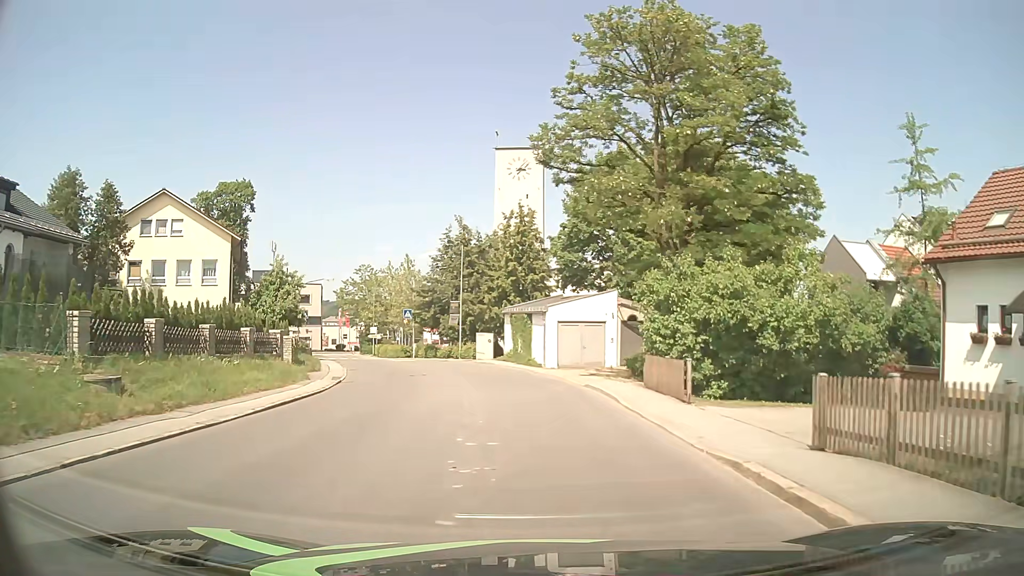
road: tertiary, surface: asphalt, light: Day
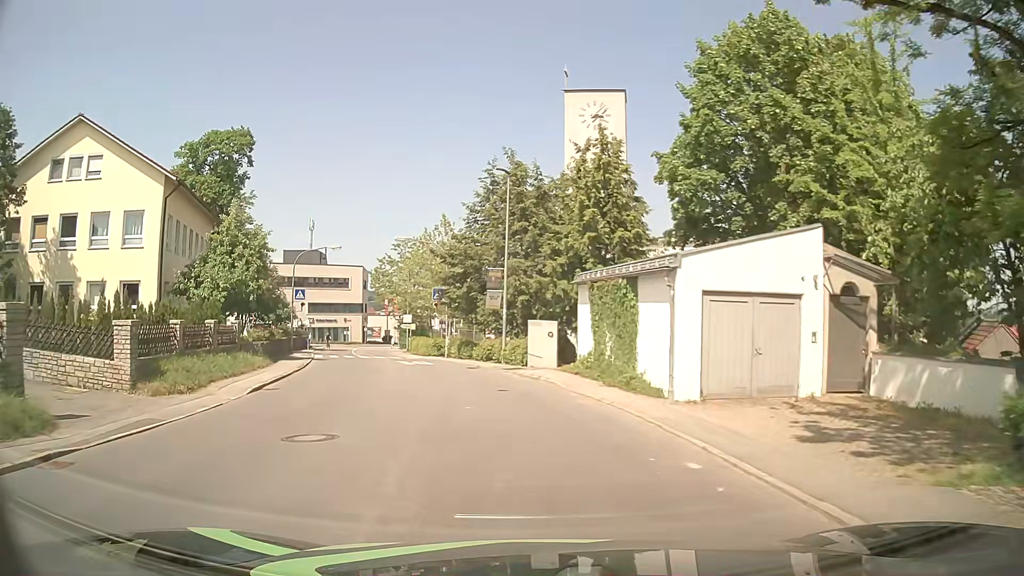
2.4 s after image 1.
(-0.6, +18.3) m; -5°
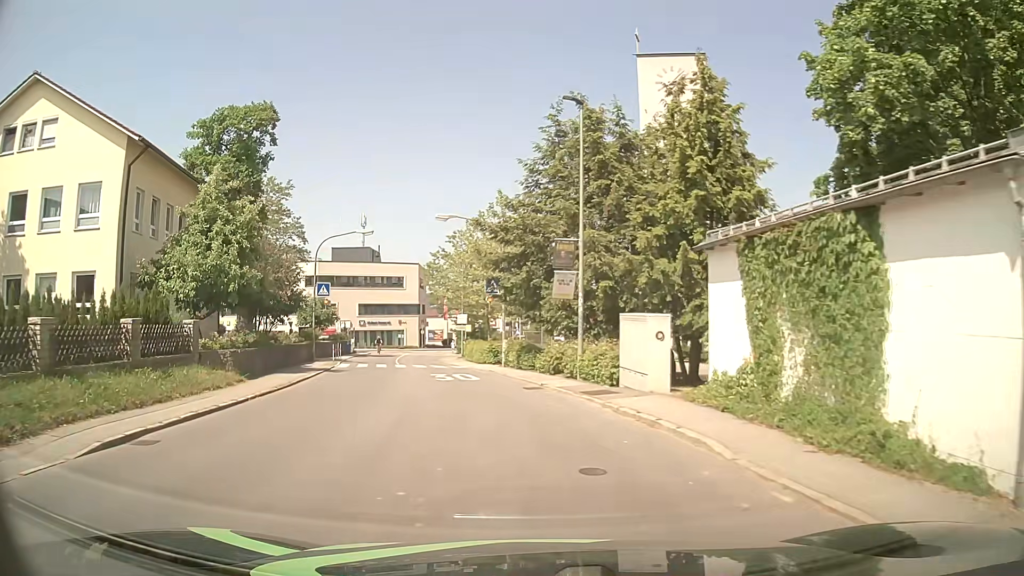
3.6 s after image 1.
(-0.5, +9.1) m; -6°
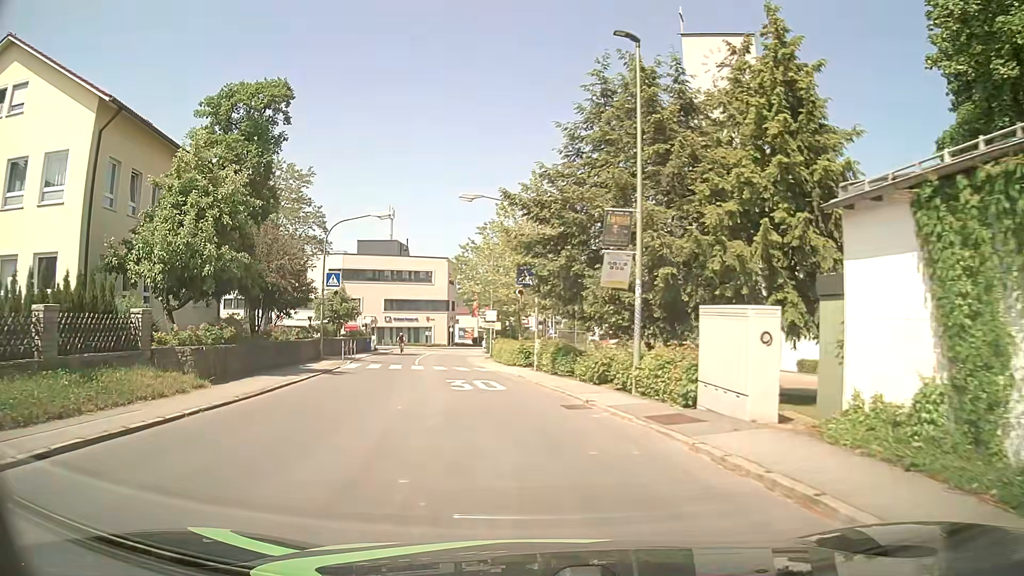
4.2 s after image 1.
(-0.1, +4.5) m; -3°
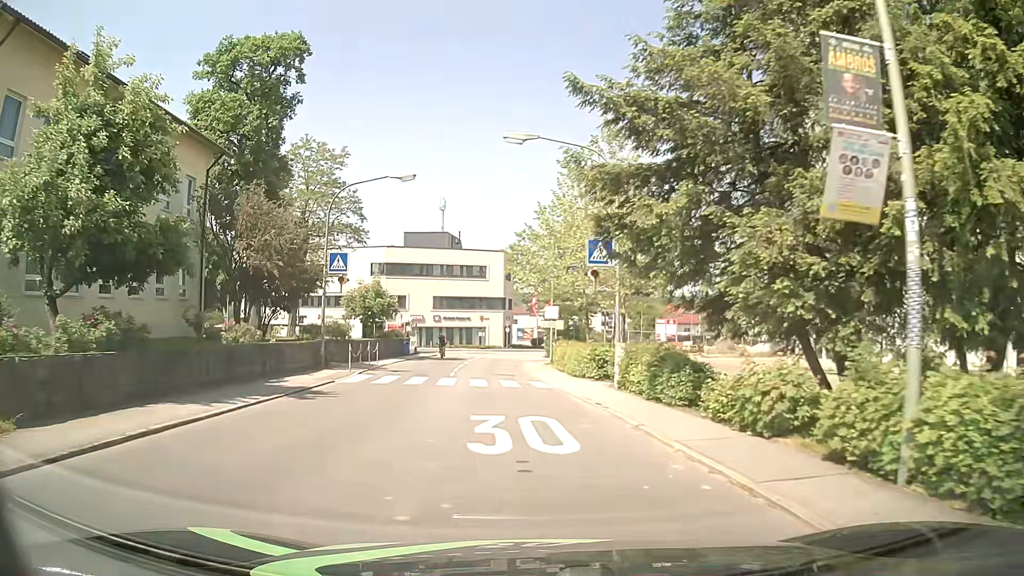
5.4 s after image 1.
(-0.4, +9.0) m; -5°
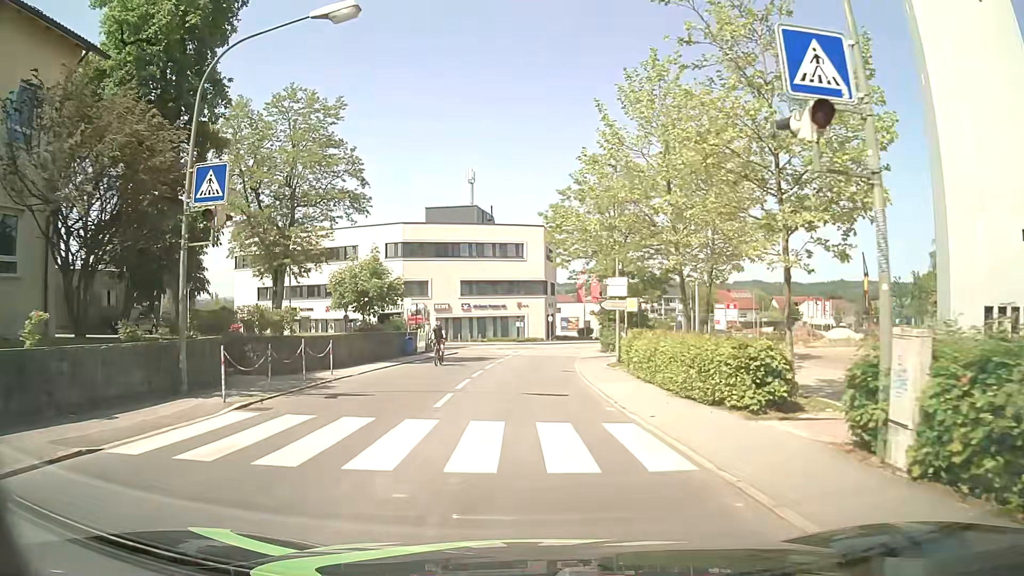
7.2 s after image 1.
(-0.6, +13.6) m; -4°
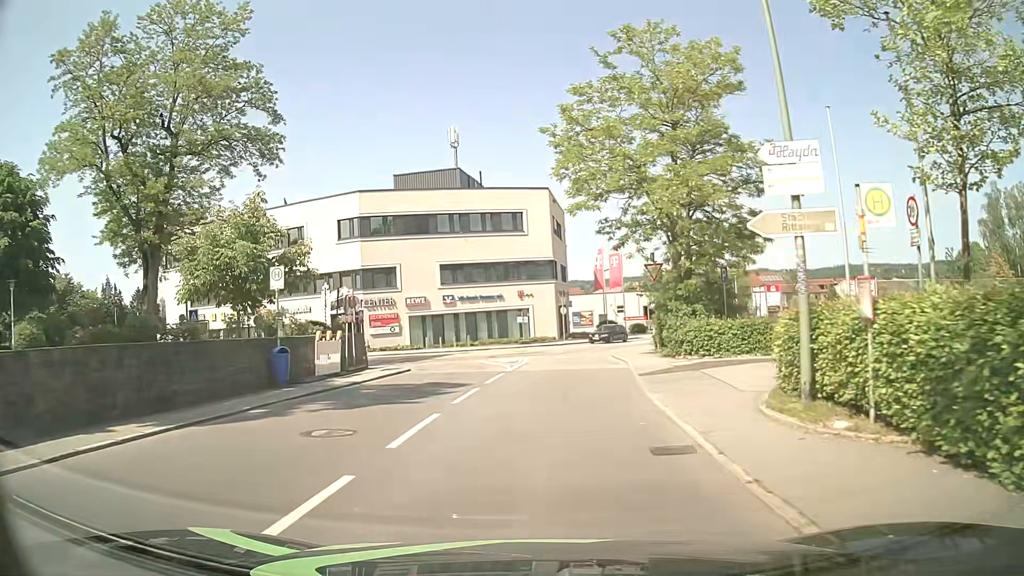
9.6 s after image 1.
(-0.1, +18.4) m; -1°
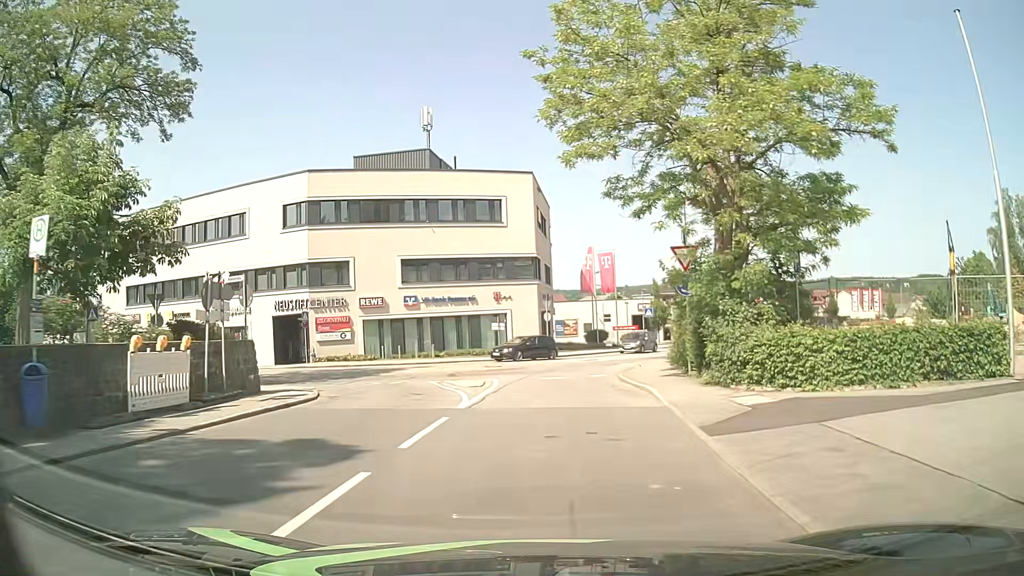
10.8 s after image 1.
(+0.1, +8.5) m; 0°
